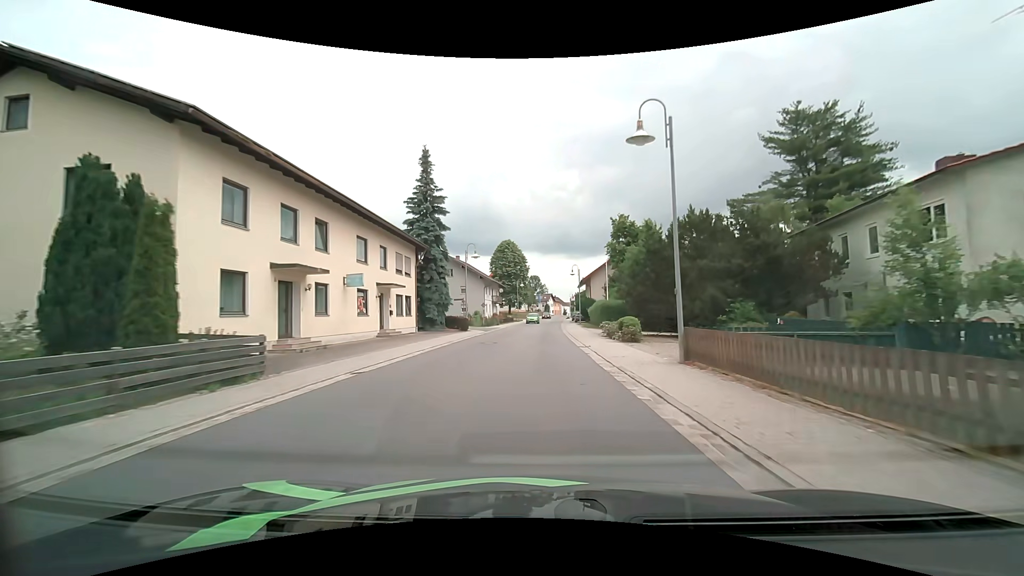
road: secondary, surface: asphalt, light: Day
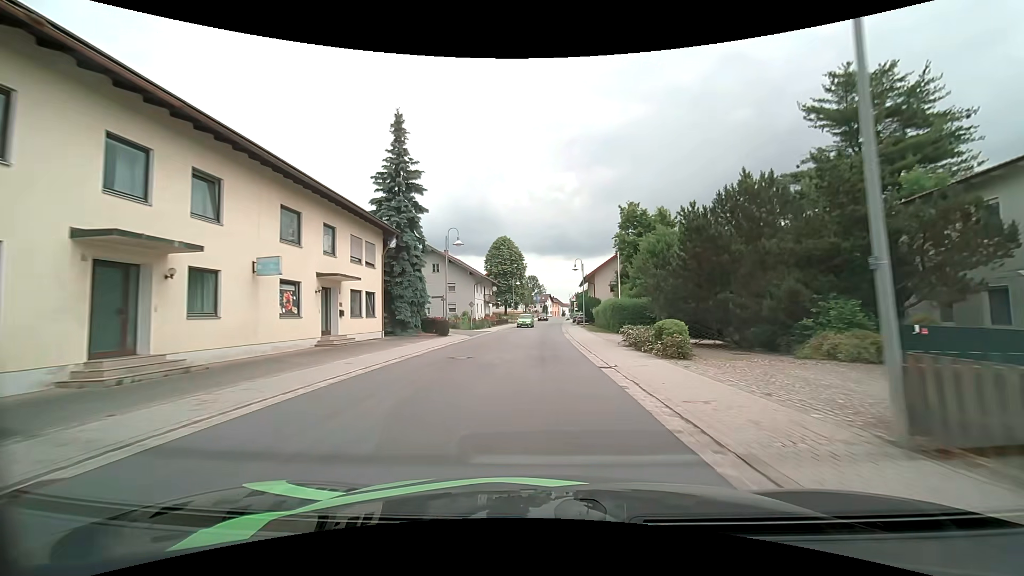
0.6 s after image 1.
(0.0, +7.7) m; 0°
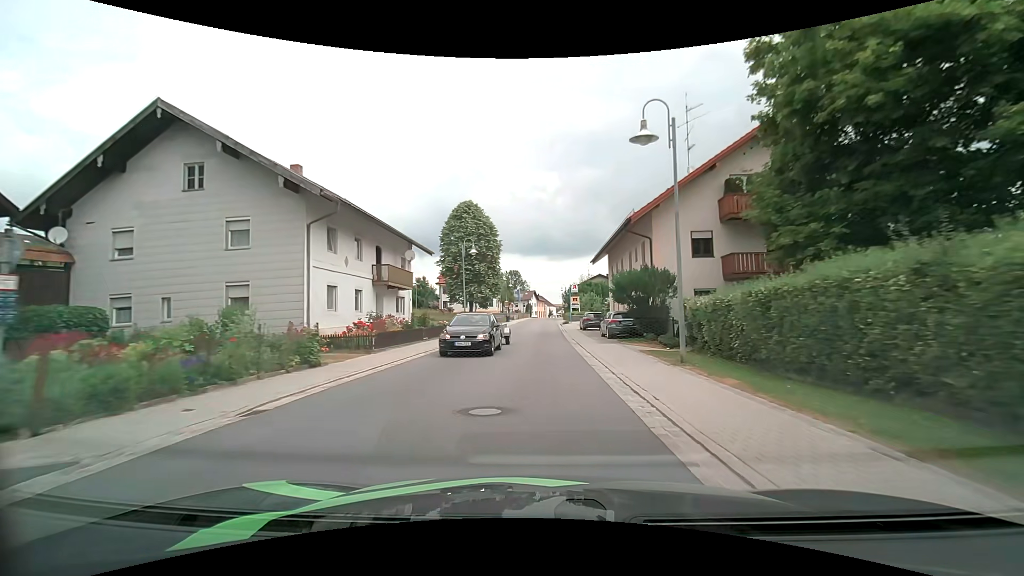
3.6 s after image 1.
(+0.6, +37.9) m; +2°
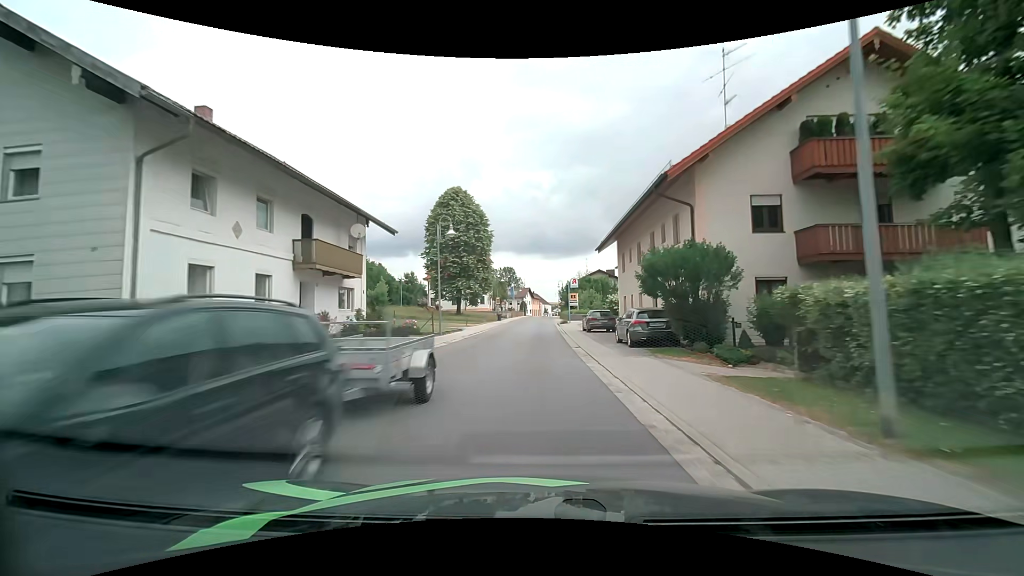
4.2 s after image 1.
(0.0, +7.5) m; 0°
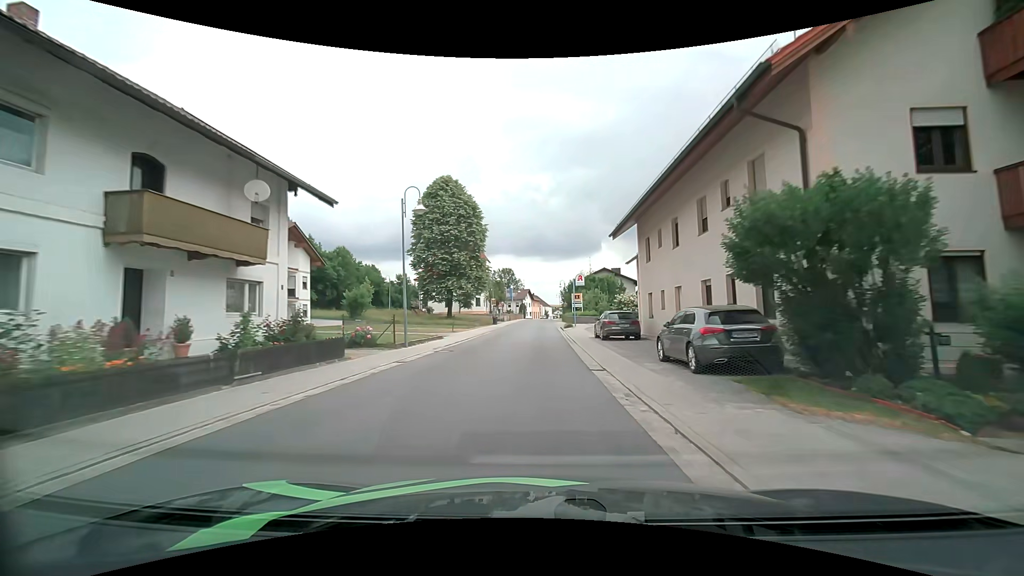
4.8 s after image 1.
(0.0, +7.5) m; 0°
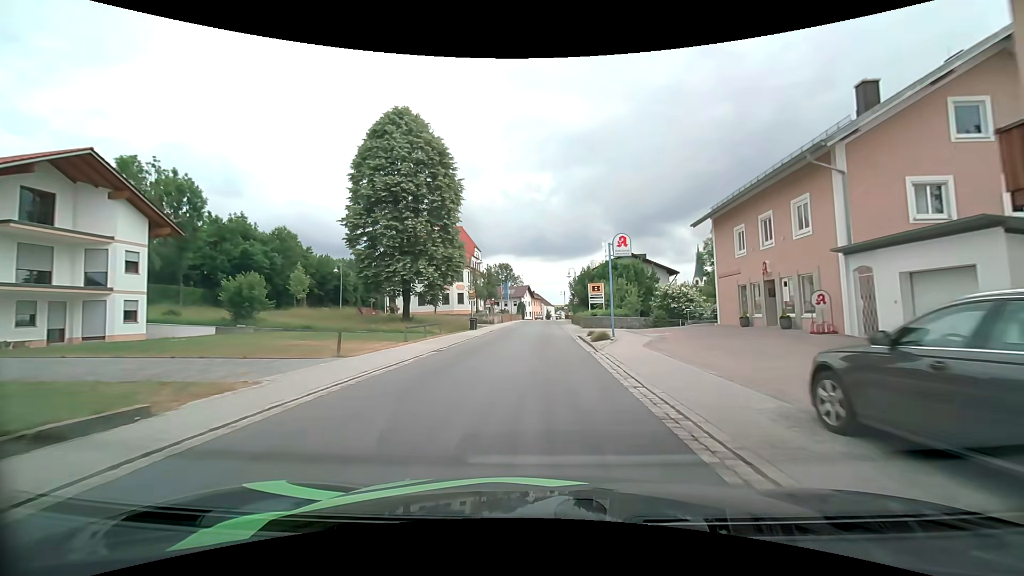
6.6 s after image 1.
(-0.1, +22.2) m; 0°
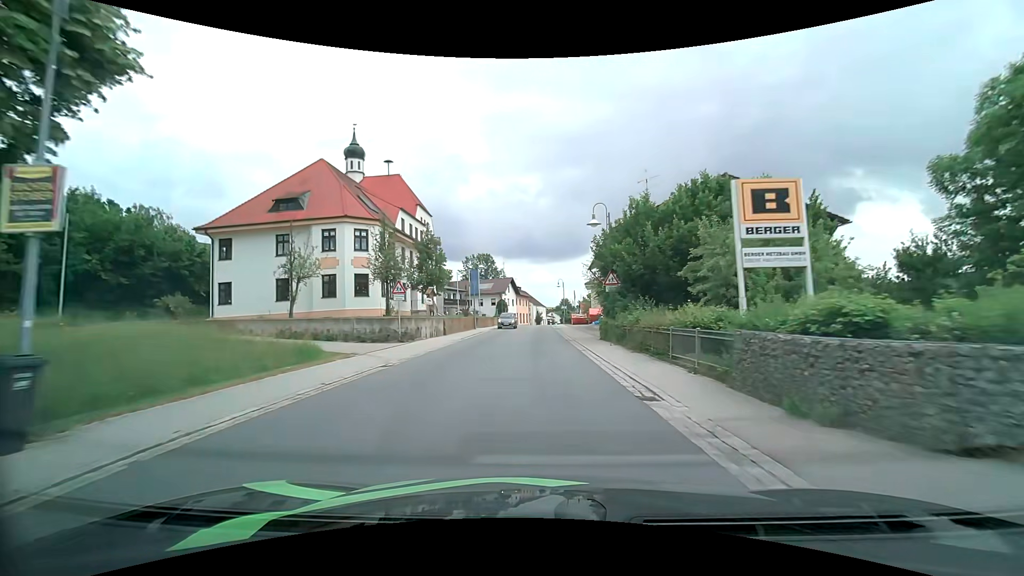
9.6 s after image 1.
(+0.6, +37.6) m; +2°
